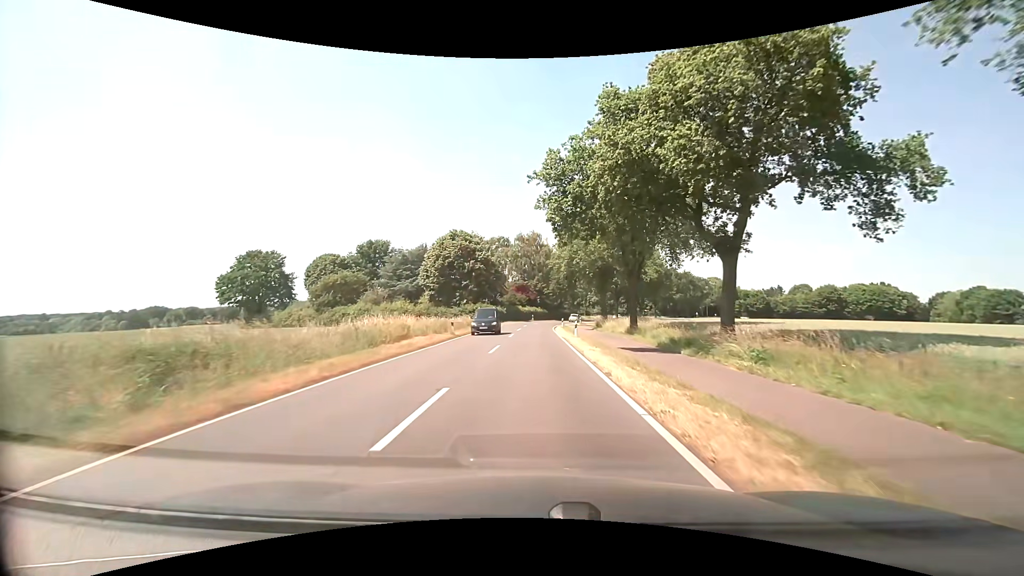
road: secondary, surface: asphalt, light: Day
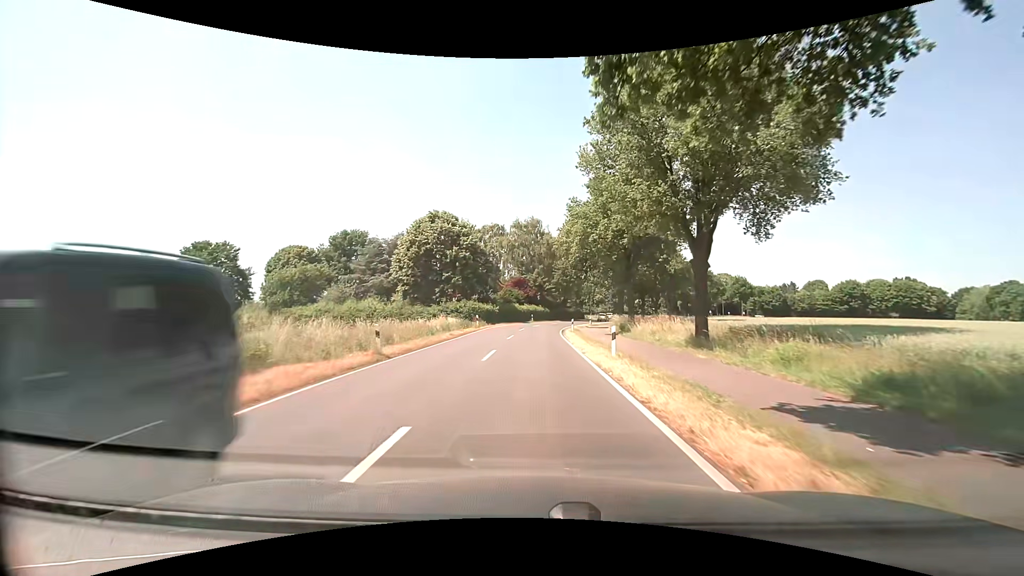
(0.0, +15.3) m; 0°
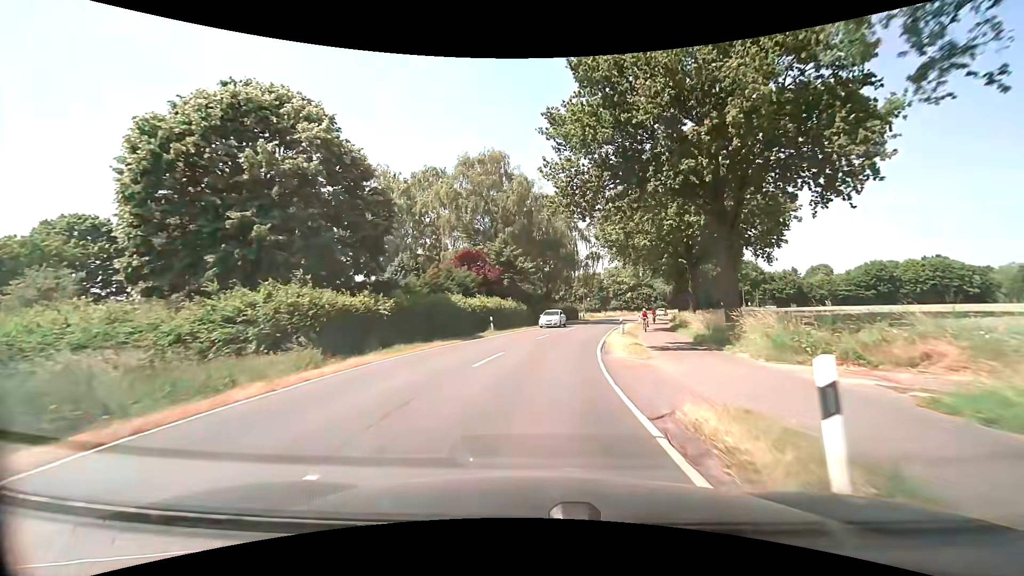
(+0.5, +38.2) m; +3°
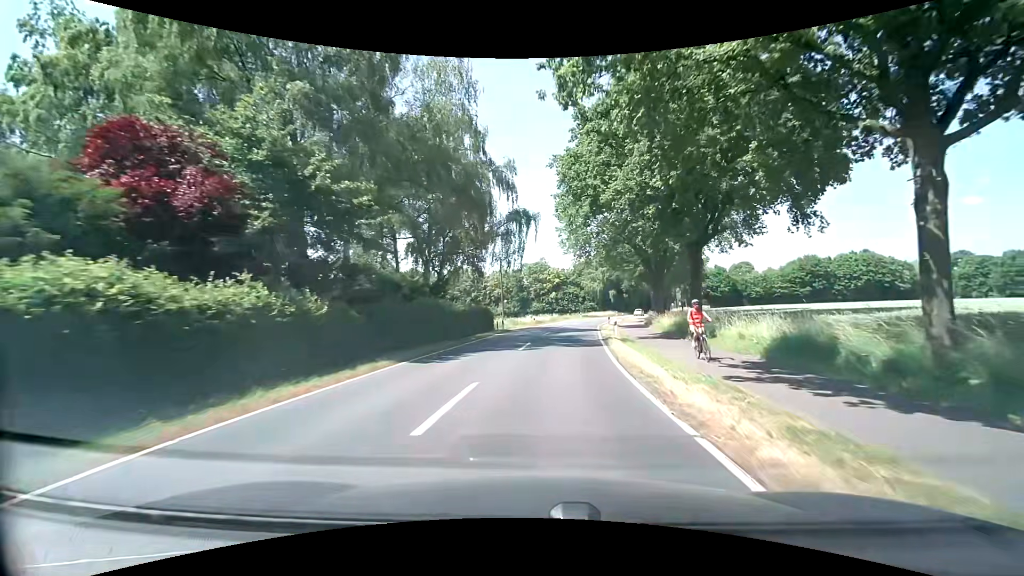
(+2.3, +30.5) m; +9°
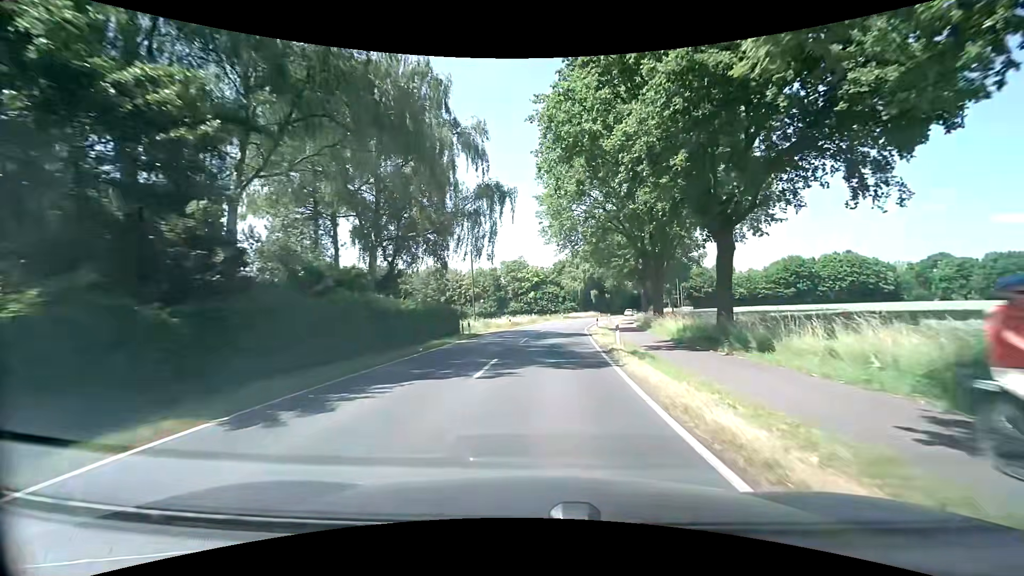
(+0.2, +7.7) m; +2°
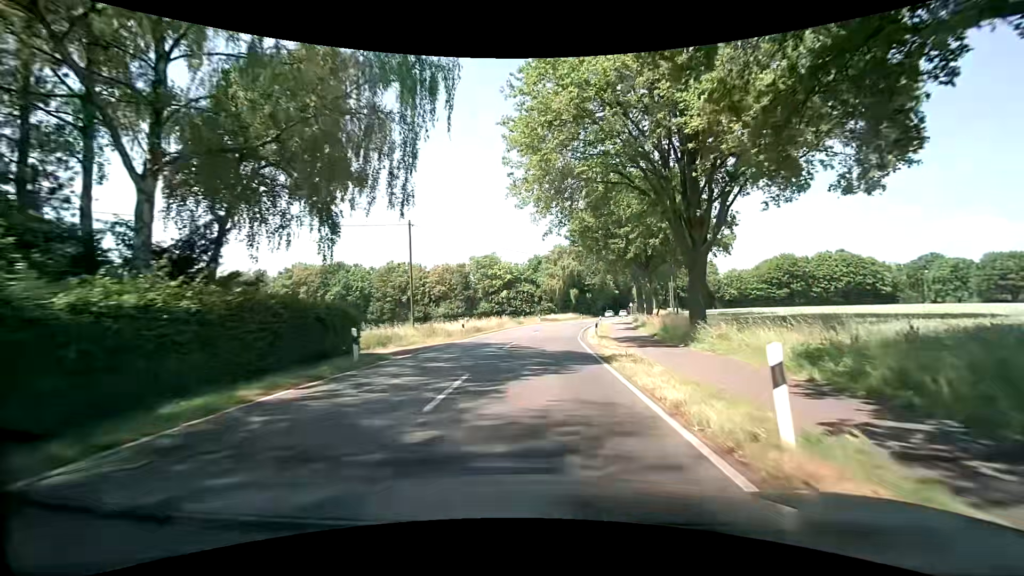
(+0.6, +15.4) m; +3°
(0, +10) (+1, +20) (+2, +30) (+3, +40) (+4, +50) (+6, +60) (+8, +69) (+11, +79) (+13, +89) (+16, +98) m
